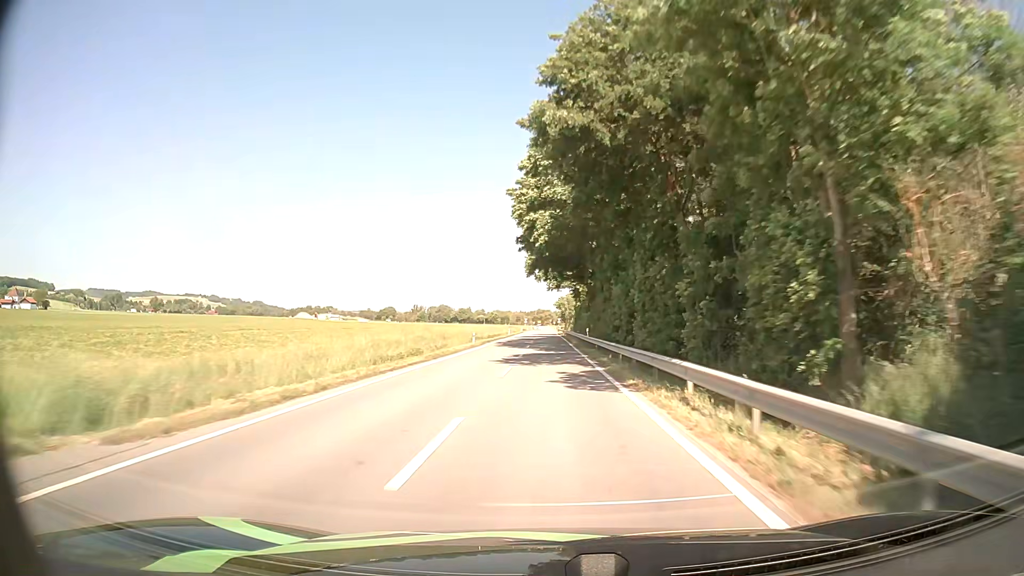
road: tertiary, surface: asphalt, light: Day
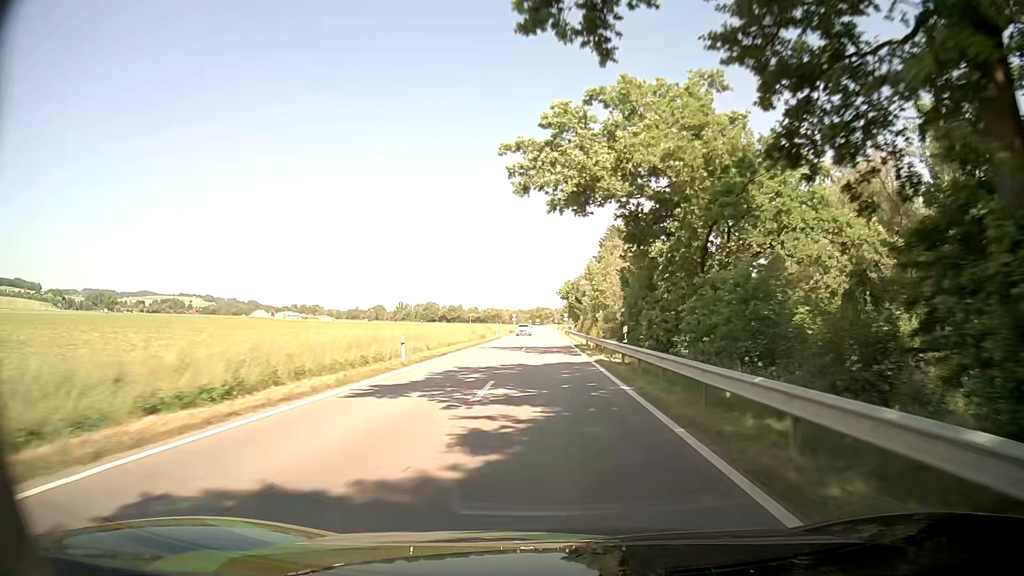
(0.0, +65.7) m; 0°
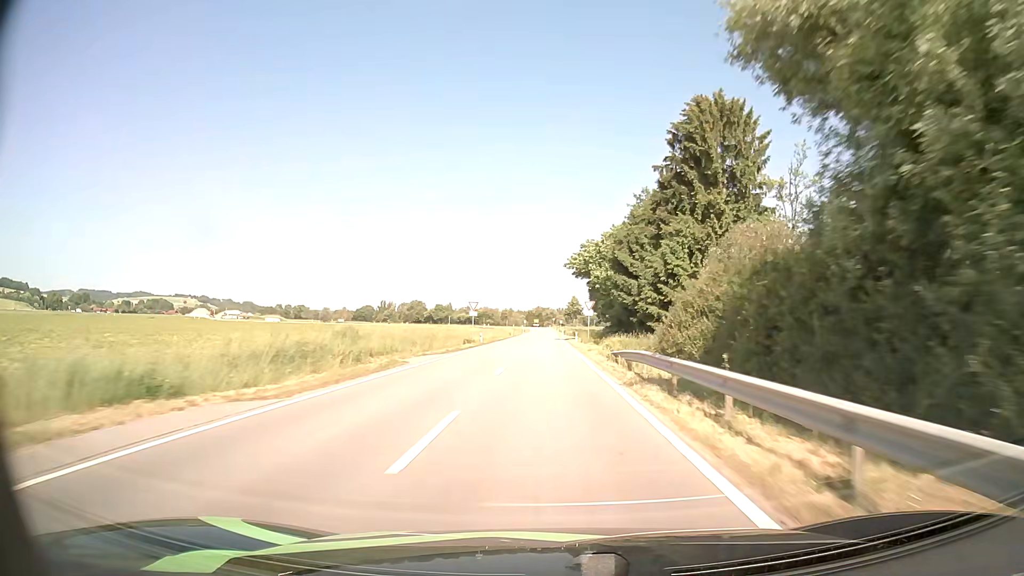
(+0.1, +66.0) m; 0°
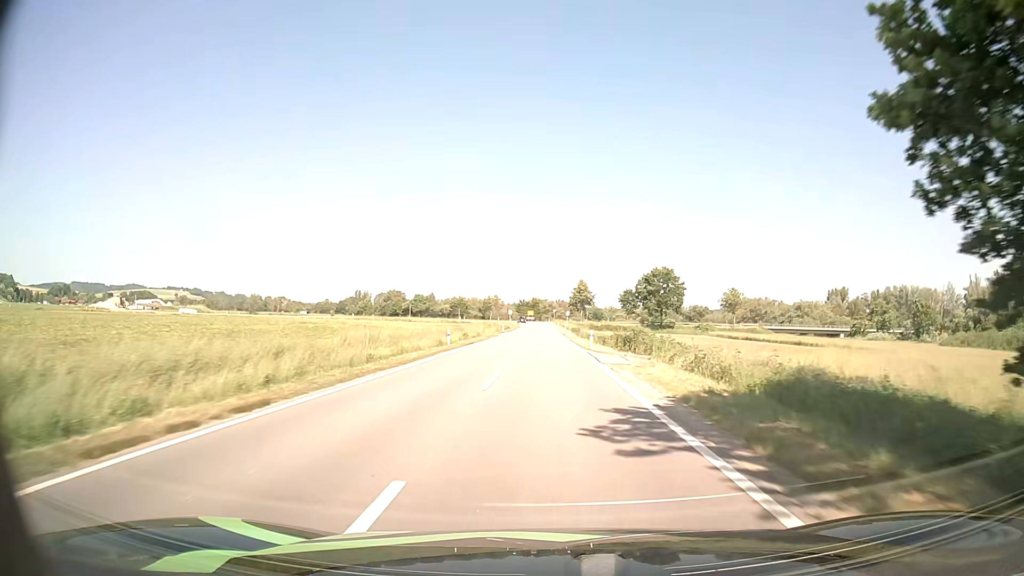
(-0.4, +64.4) m; 0°
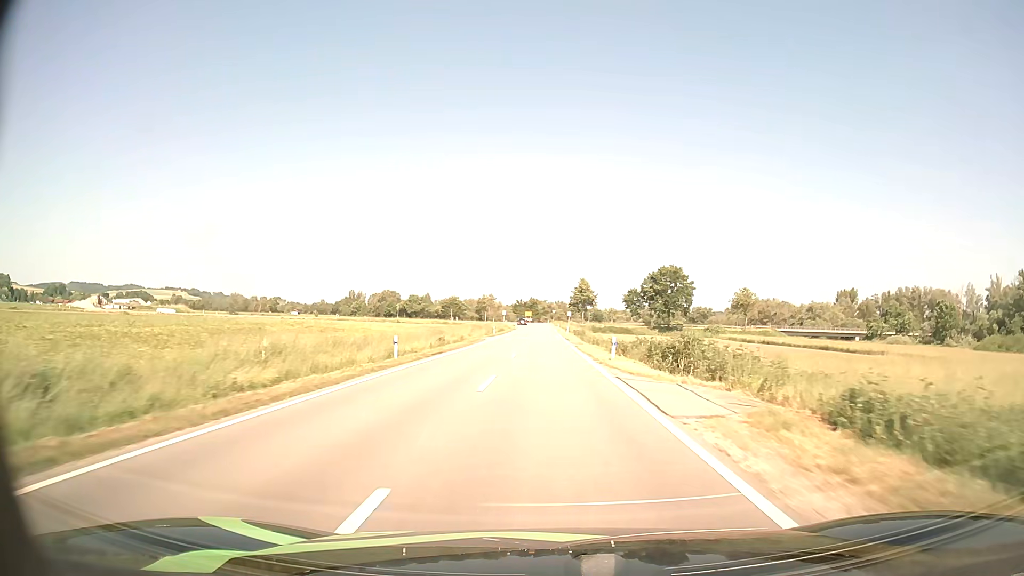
(0.0, +12.3) m; 0°
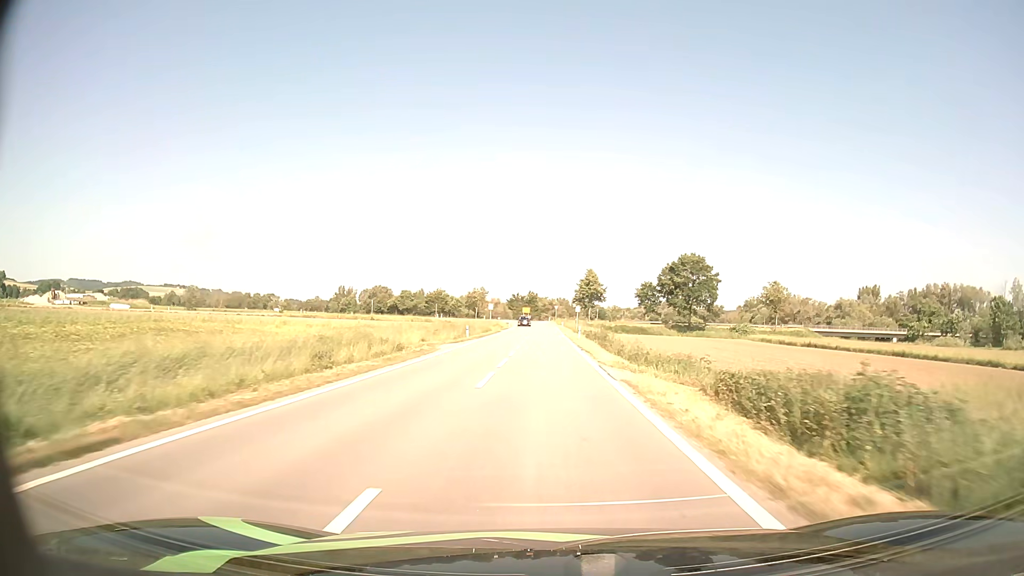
(0.0, +23.9) m; 0°
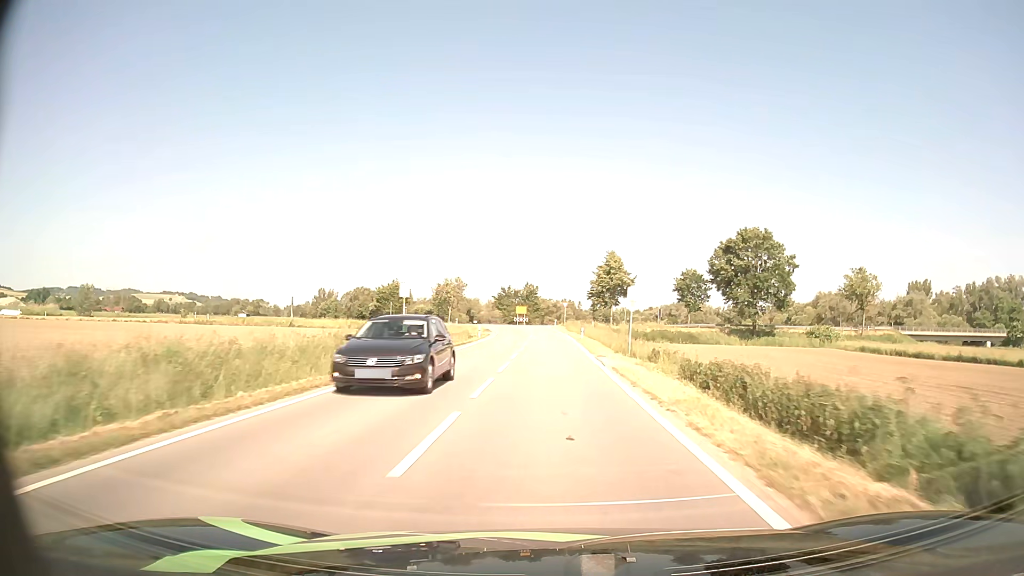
(-0.1, +43.7) m; 0°
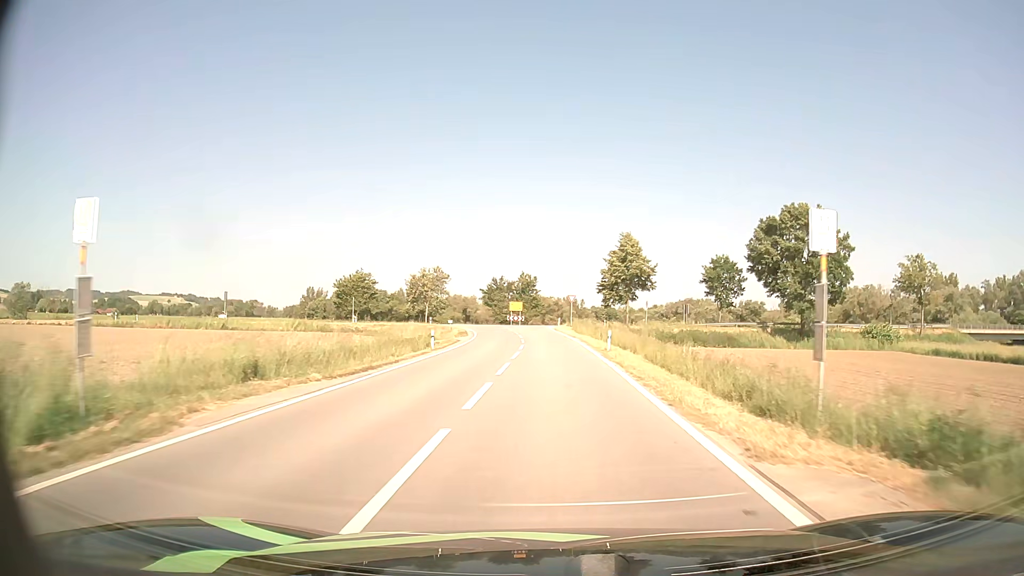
(0.0, +19.6) m; 0°
(0, +10) (0, +20) (0, +30) (0, +40) (-1, +50) (-1, +60) (0, +70) (+6, +77) (+16, +80) (+25, +83) m
